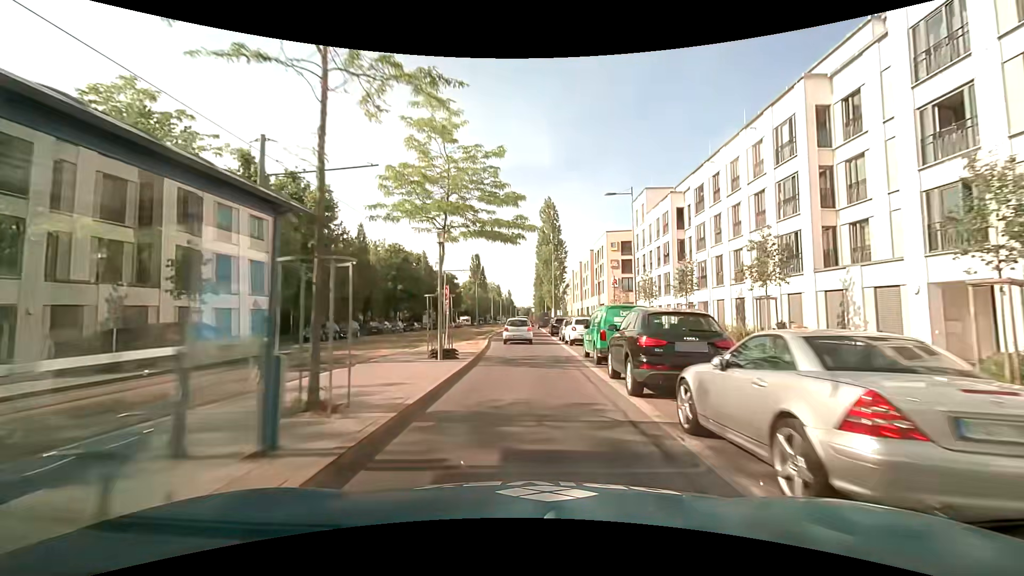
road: secondary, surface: asphalt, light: Day
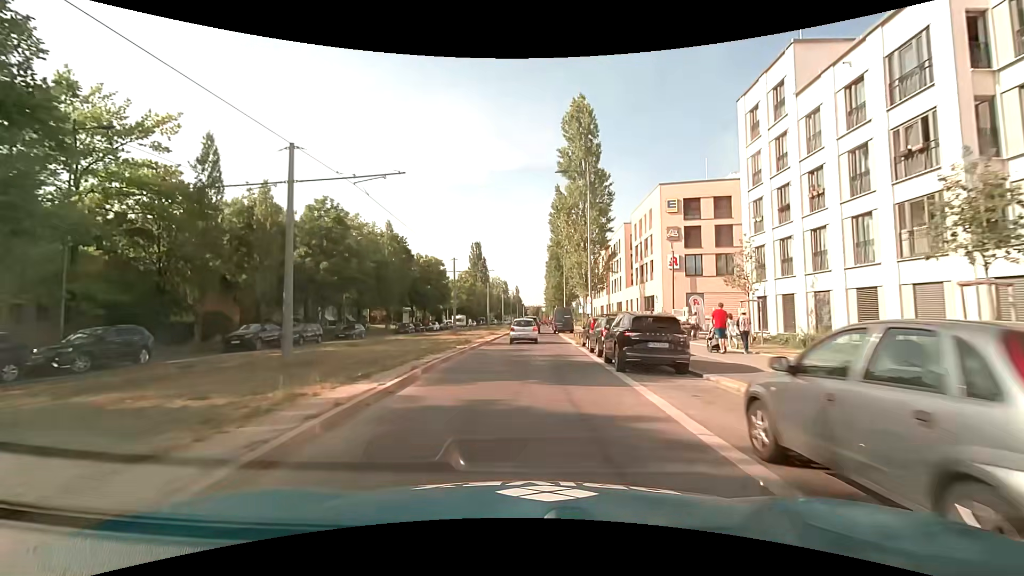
(+0.1, +29.4) m; 0°
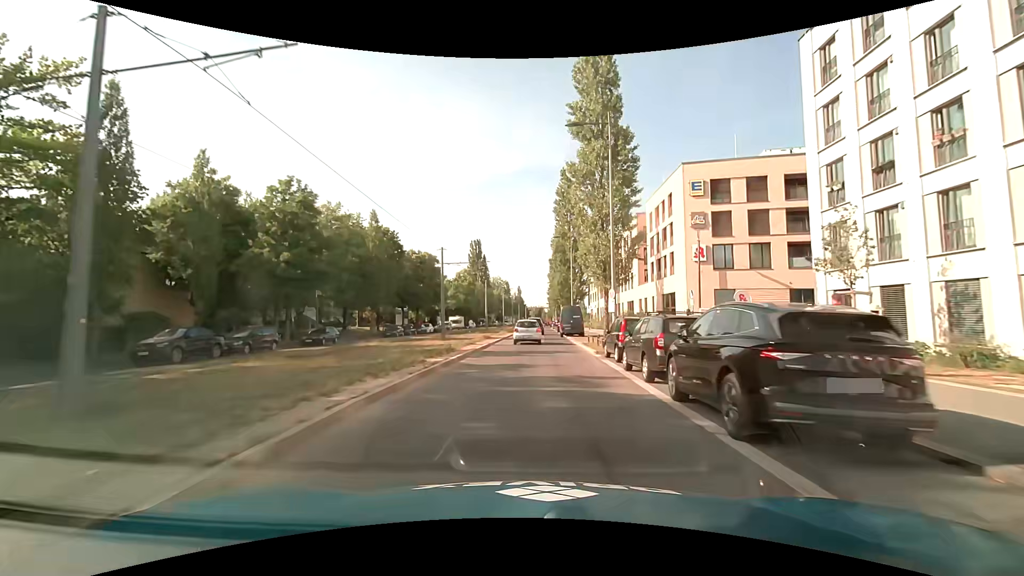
(0.0, +7.4) m; -1°
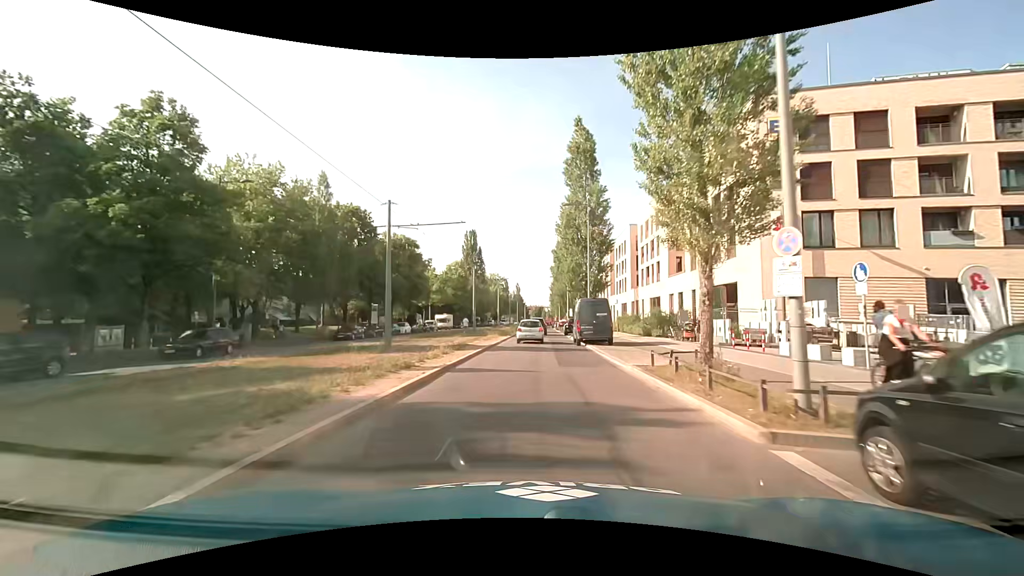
(0.0, +14.8) m; 0°
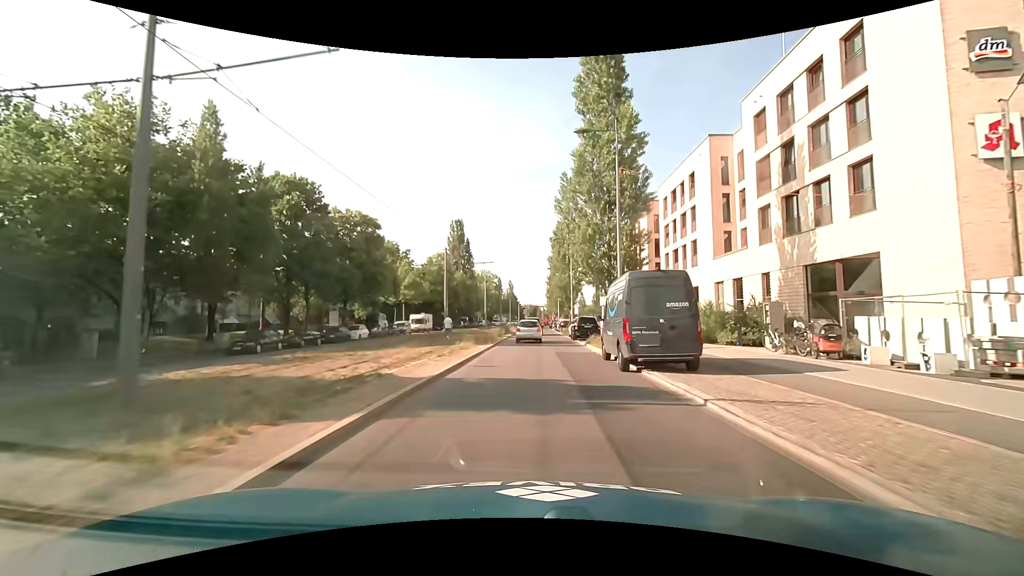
(0.0, +14.9) m; 0°
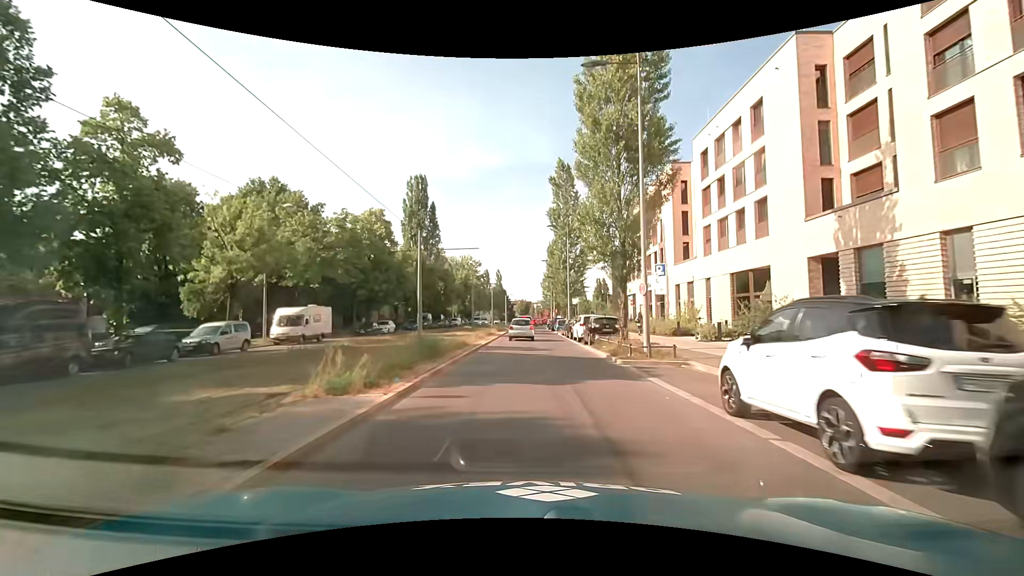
(+0.4, +36.9) m; +1°
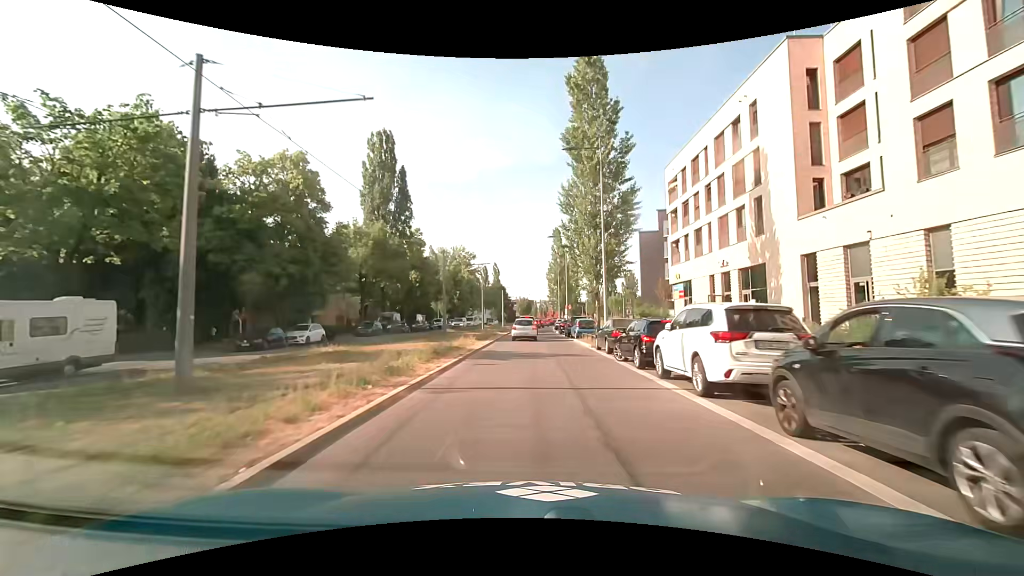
(+0.1, +21.7) m; 0°
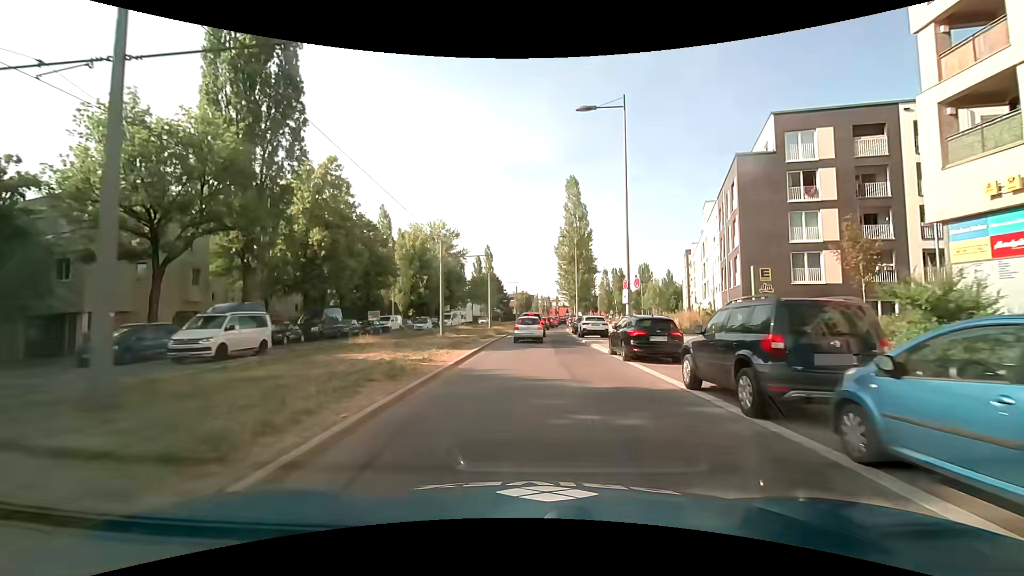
(+0.3, +31.7) m; 0°
